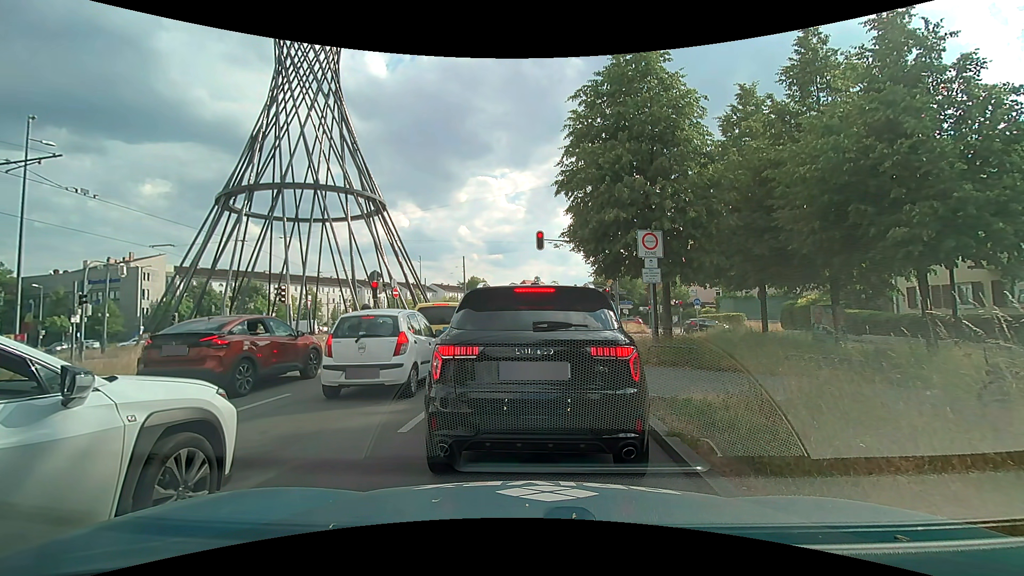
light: Day
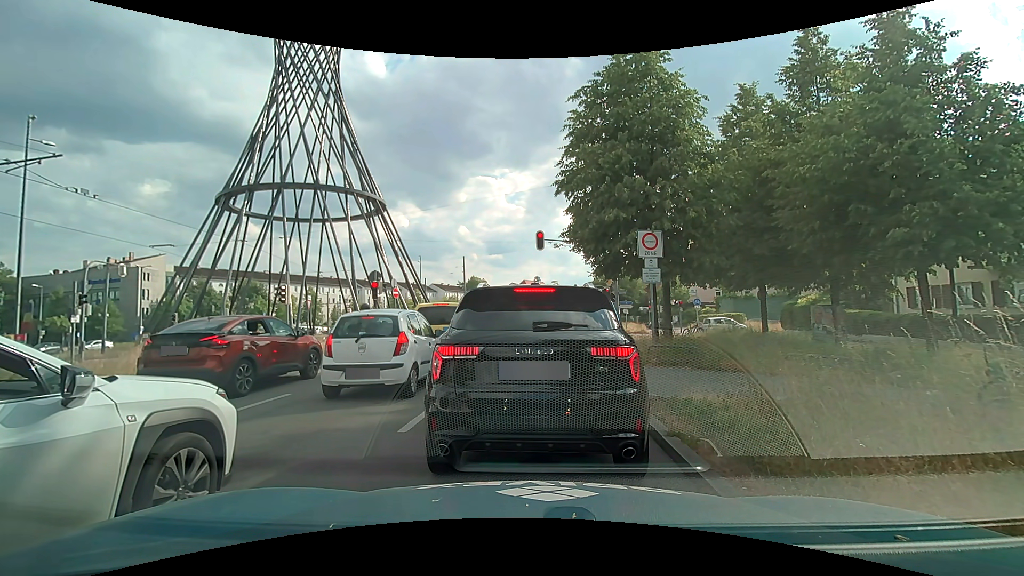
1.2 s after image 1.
(0.0, 0.0) m; 0°
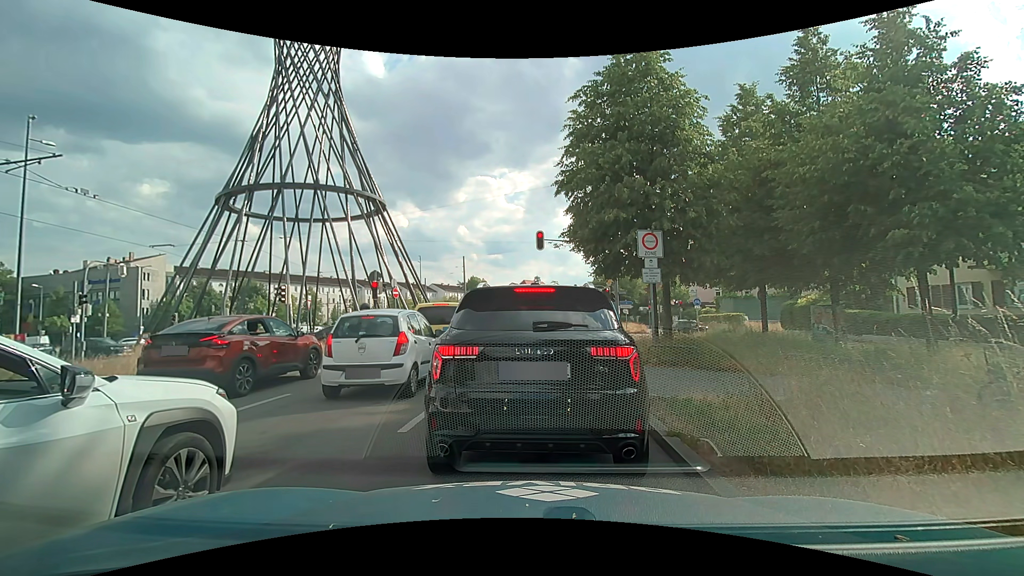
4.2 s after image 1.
(0.0, 0.0) m; 0°
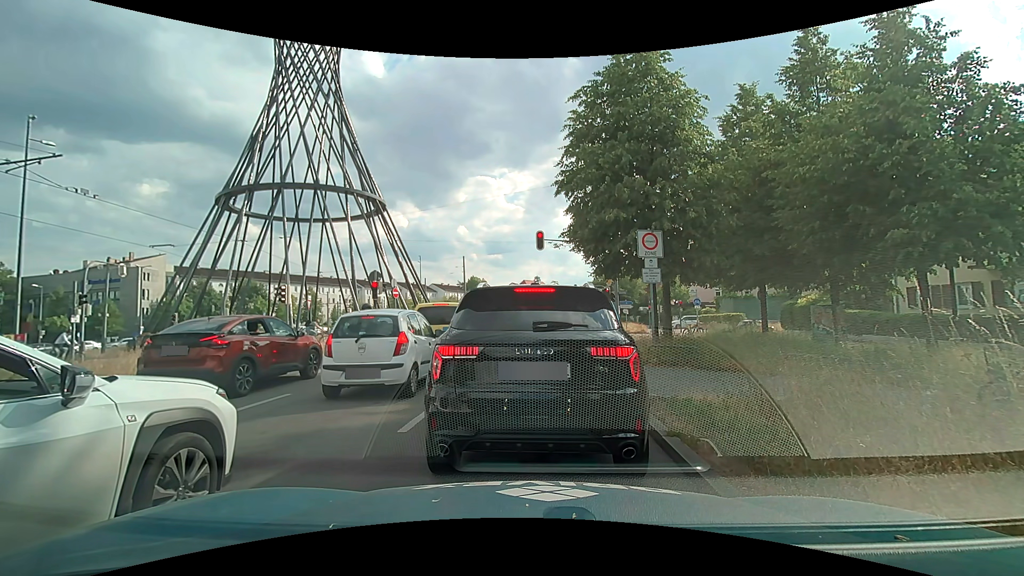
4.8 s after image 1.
(0.0, 0.0) m; 0°
